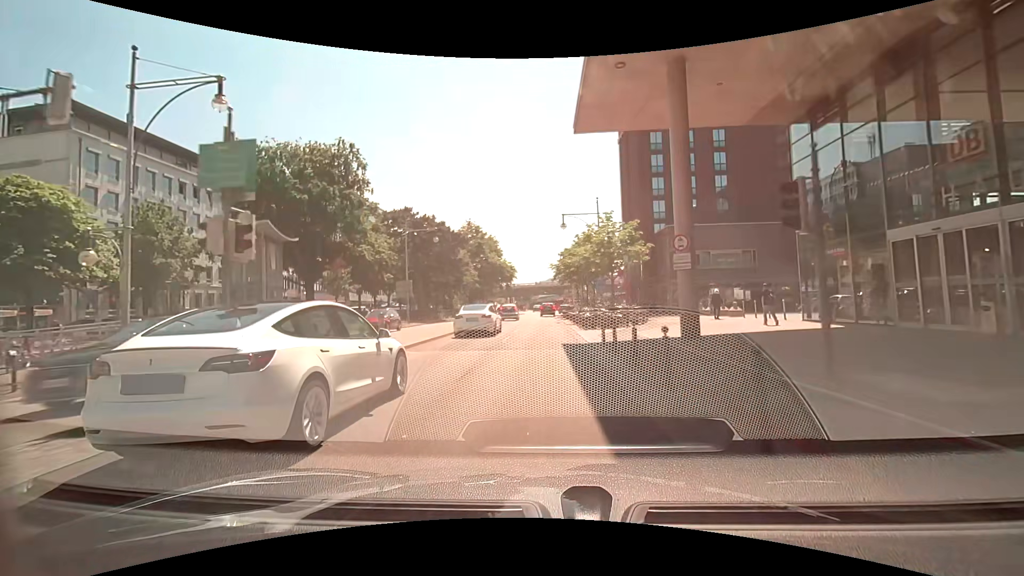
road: primary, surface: asphalt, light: Day
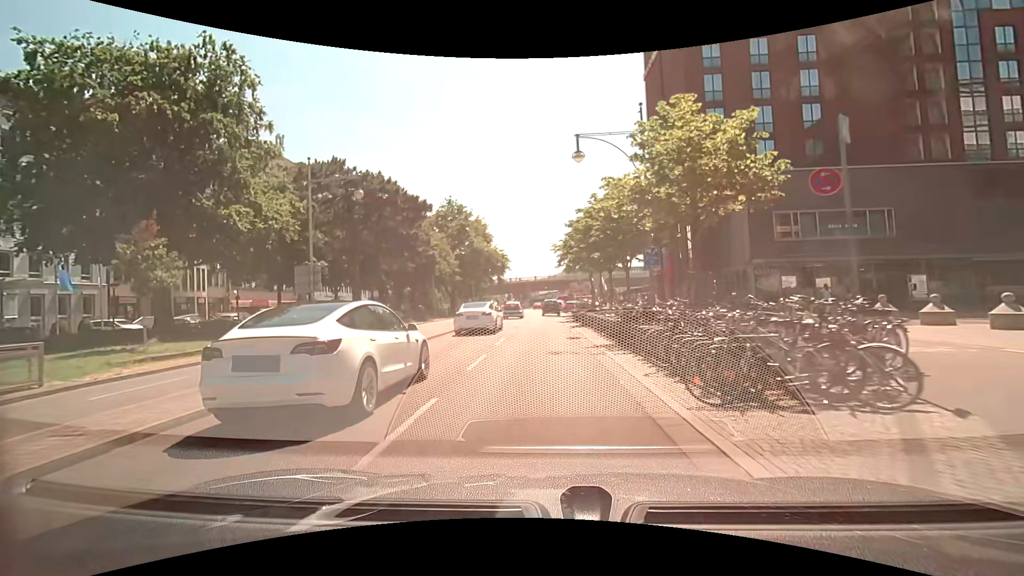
(0.0, +19.9) m; 0°
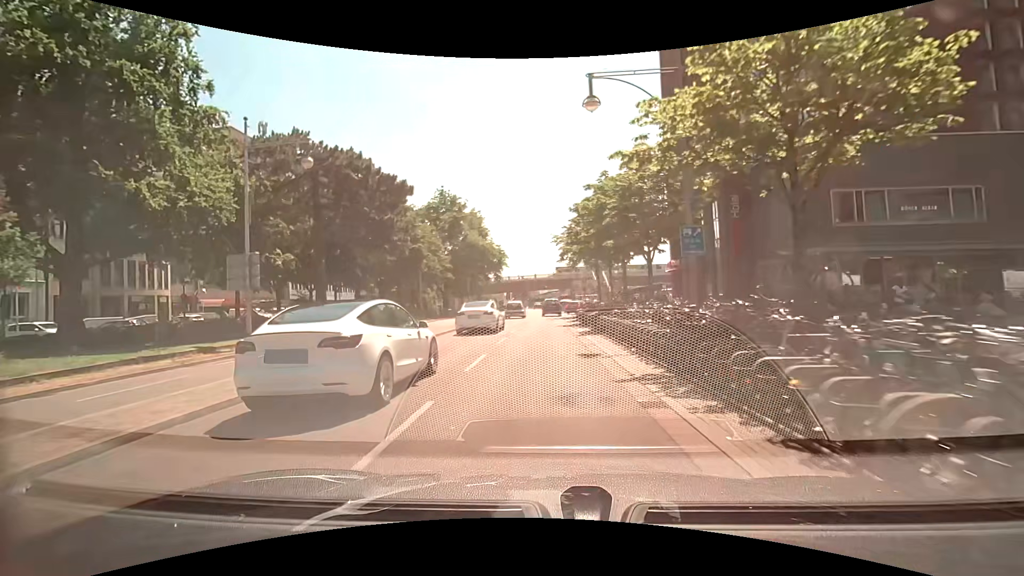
(0.0, +6.2) m; 0°
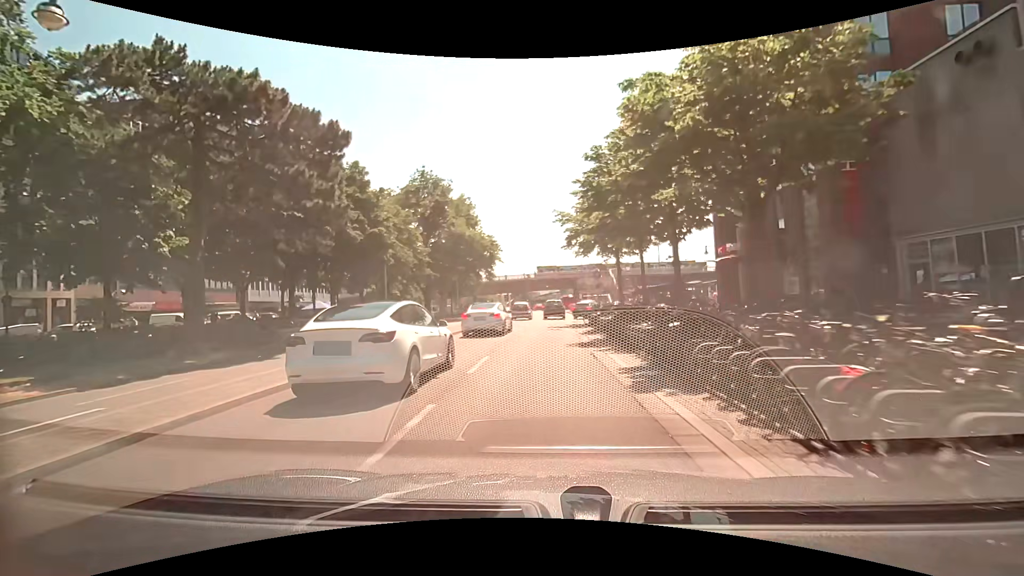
(0.0, +11.8) m; 0°
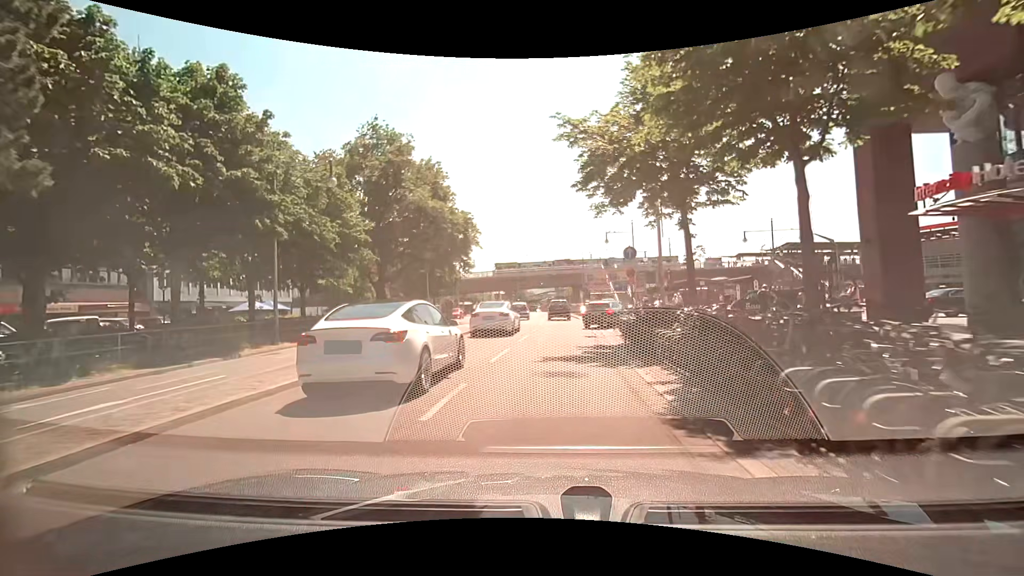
(+0.1, +16.2) m; +1°
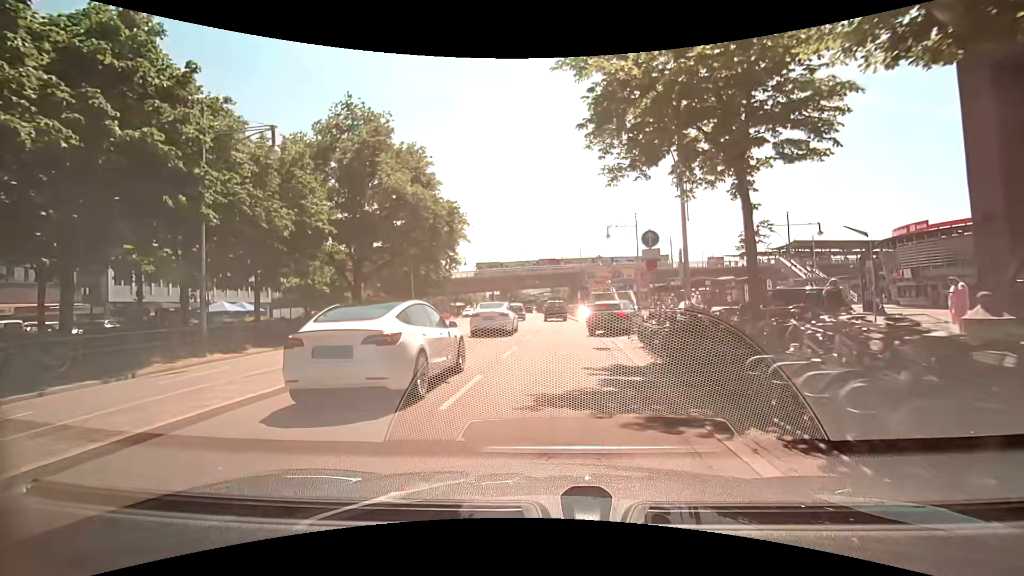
(0.0, +5.0) m; 0°
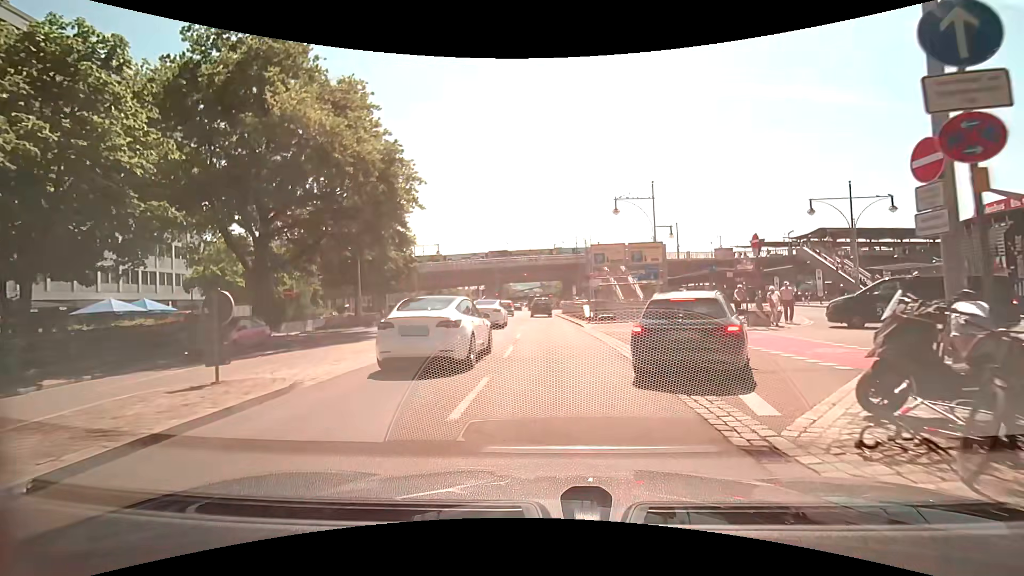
(+0.3, +12.5) m; +2°
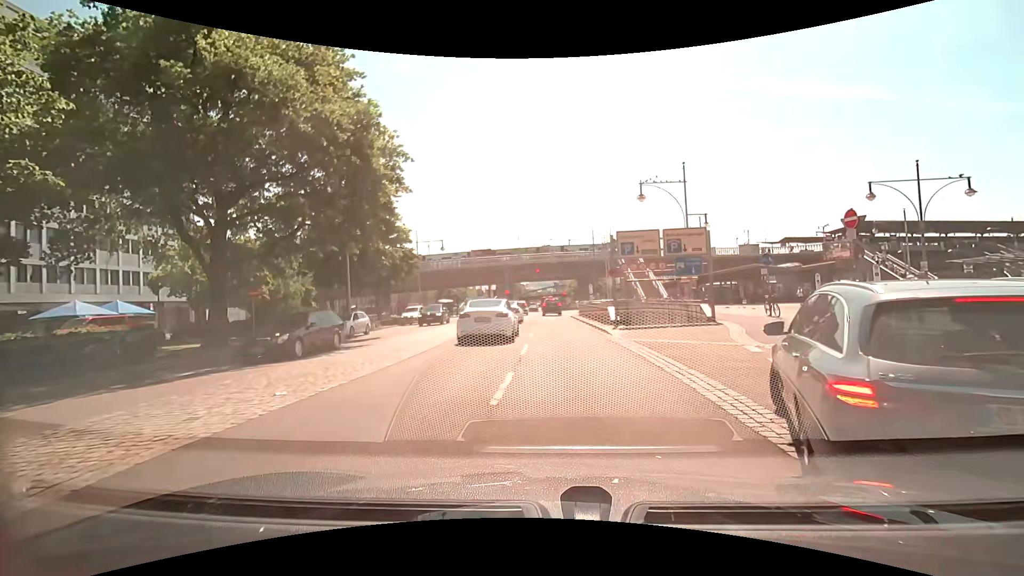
(0.0, +4.9) m; -3°
